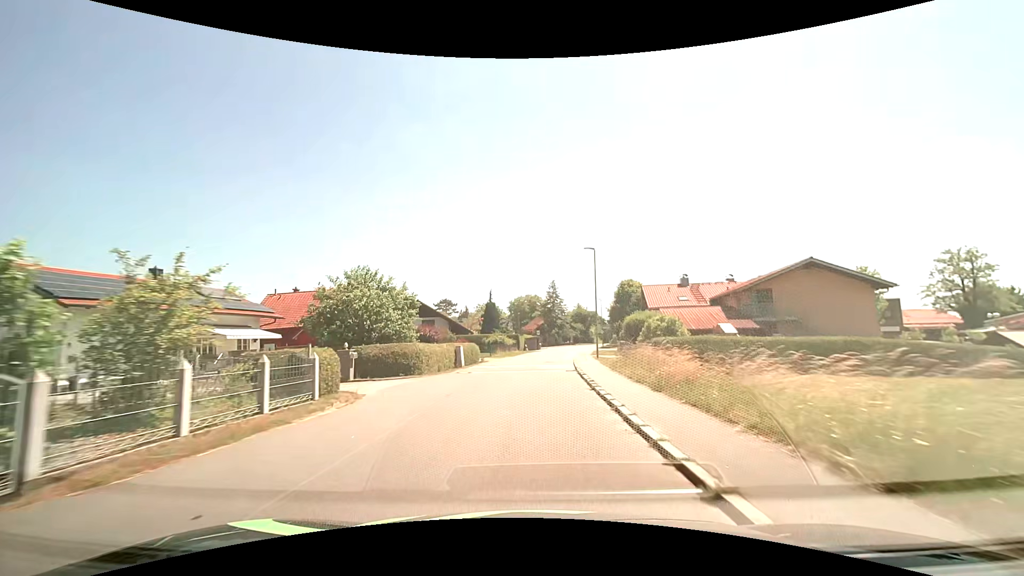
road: residential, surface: asphalt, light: Day
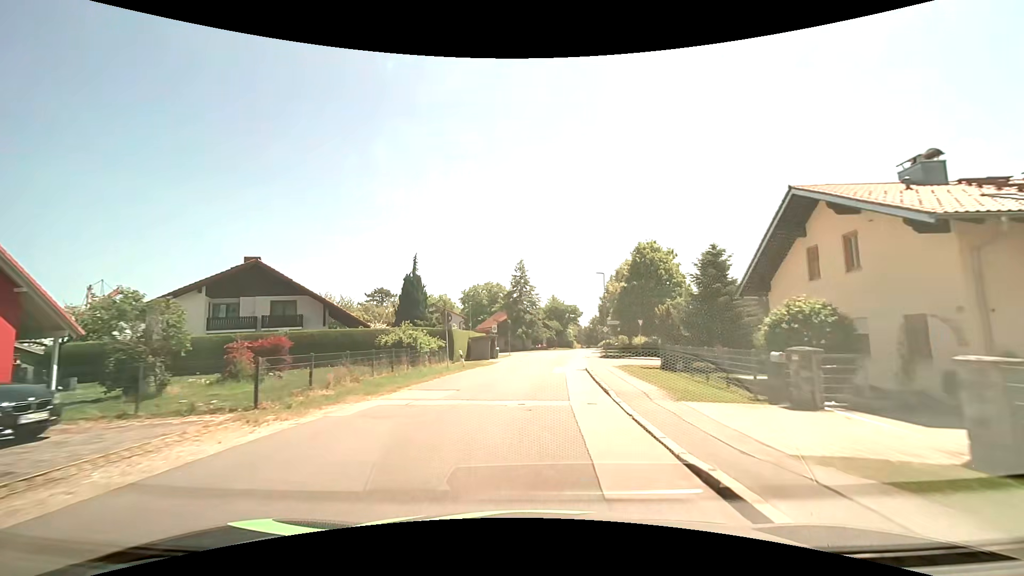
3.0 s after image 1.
(+1.2, +34.8) m; +4°
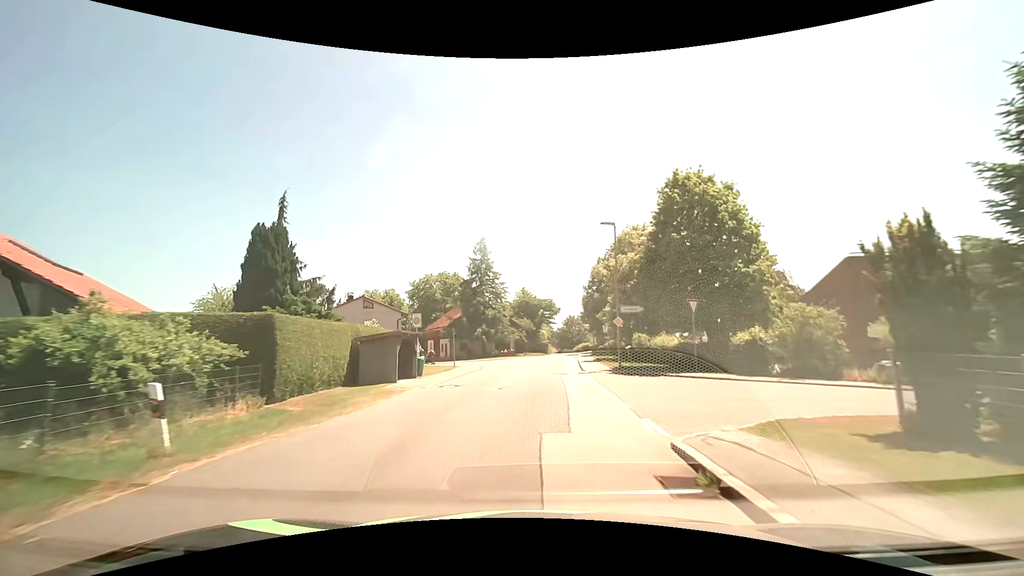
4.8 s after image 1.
(+0.7, +20.9) m; +4°
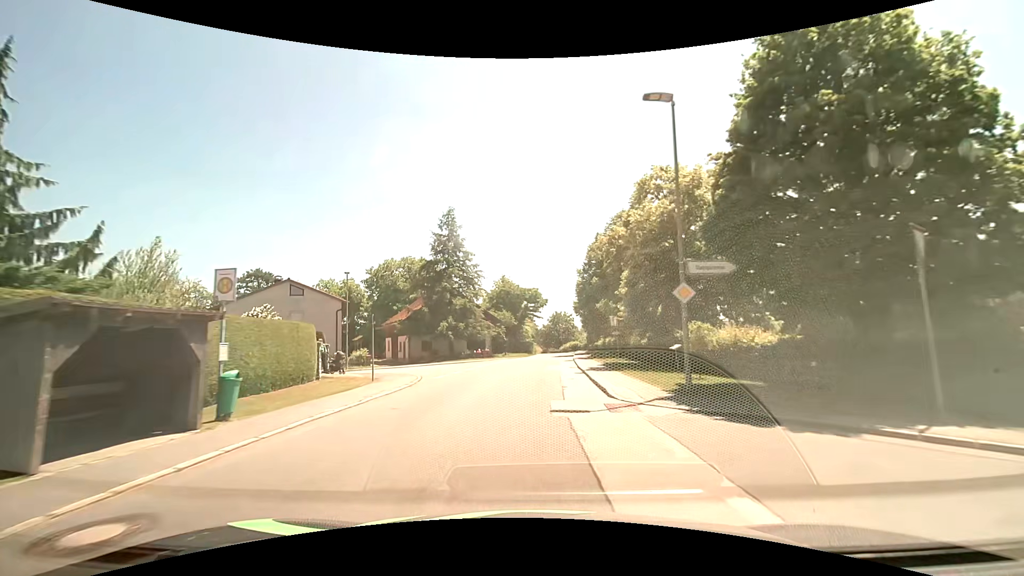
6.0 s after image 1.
(+0.3, +14.0) m; +2°
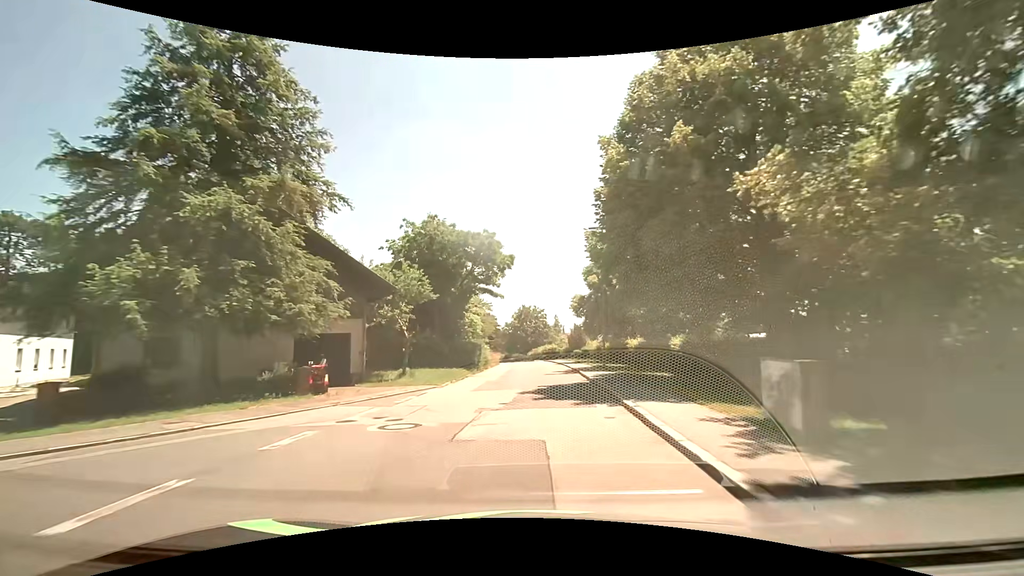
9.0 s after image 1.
(+1.0, +34.9) m; +4°
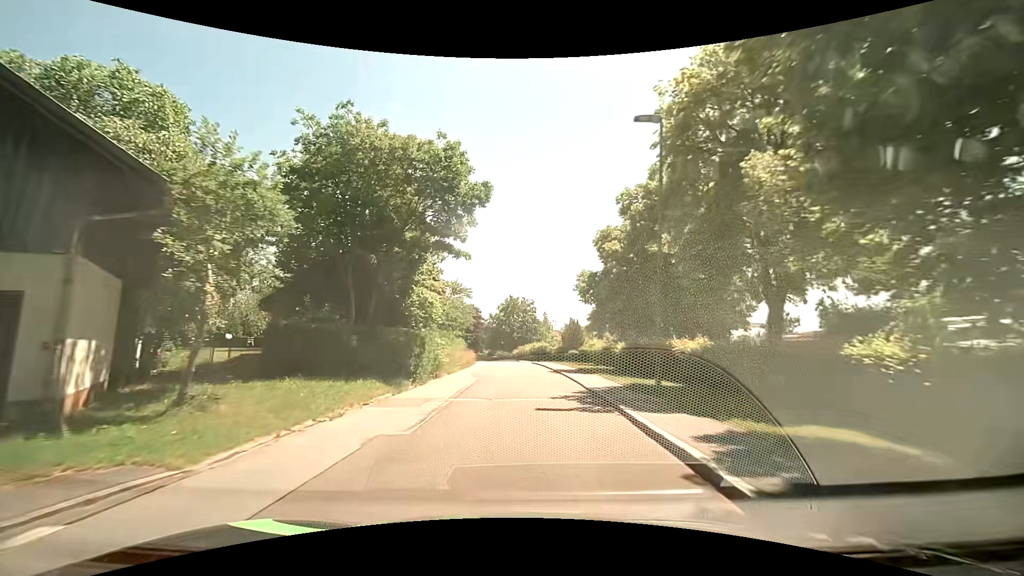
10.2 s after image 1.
(+0.1, +13.9) m; +1°
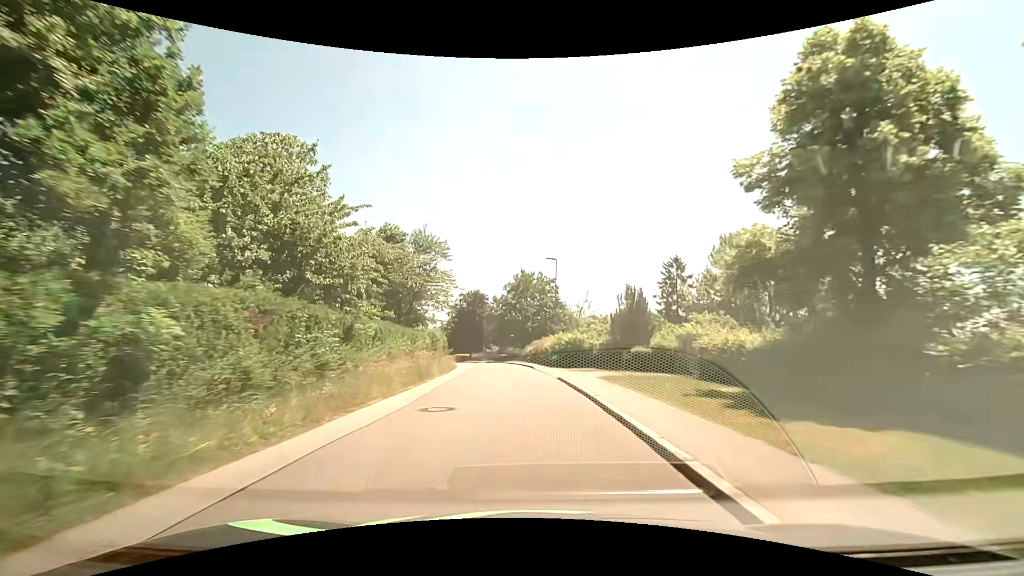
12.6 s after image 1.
(-0.1, +27.7) m; -2°
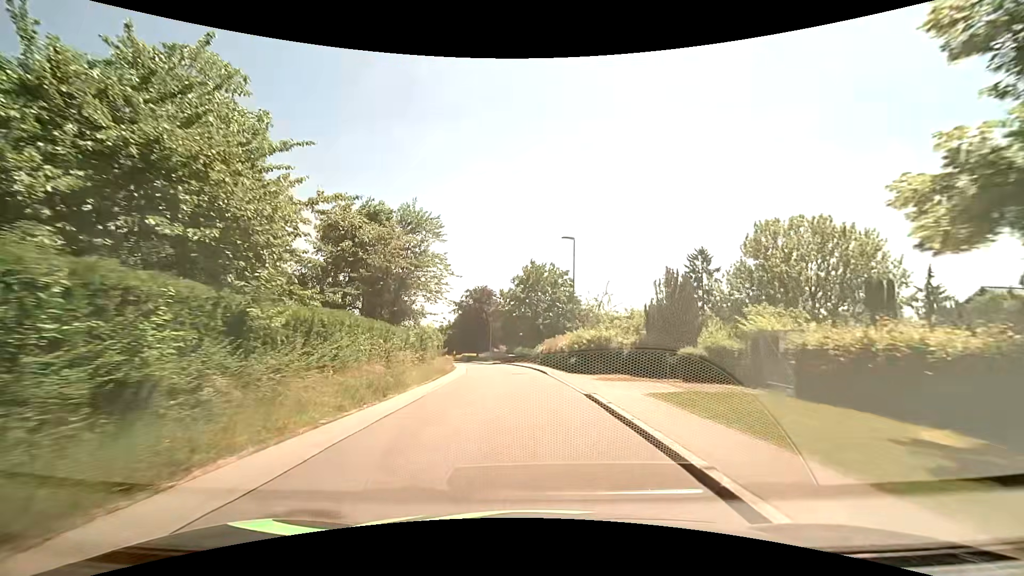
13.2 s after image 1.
(-0.1, +7.0) m; -1°
(0, +10) (0, +20) (-1, +30) (-2, +40) (-3, +50) (-5, +60) (-7, +69) (-10, +79) (-12, +89) (-15, +98) m
